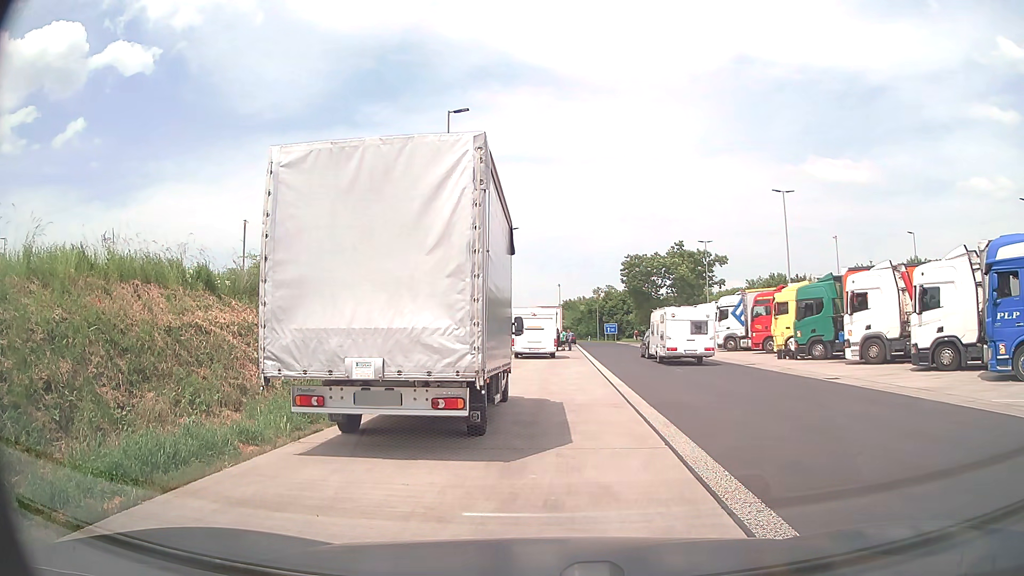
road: service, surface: asphalt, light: Day
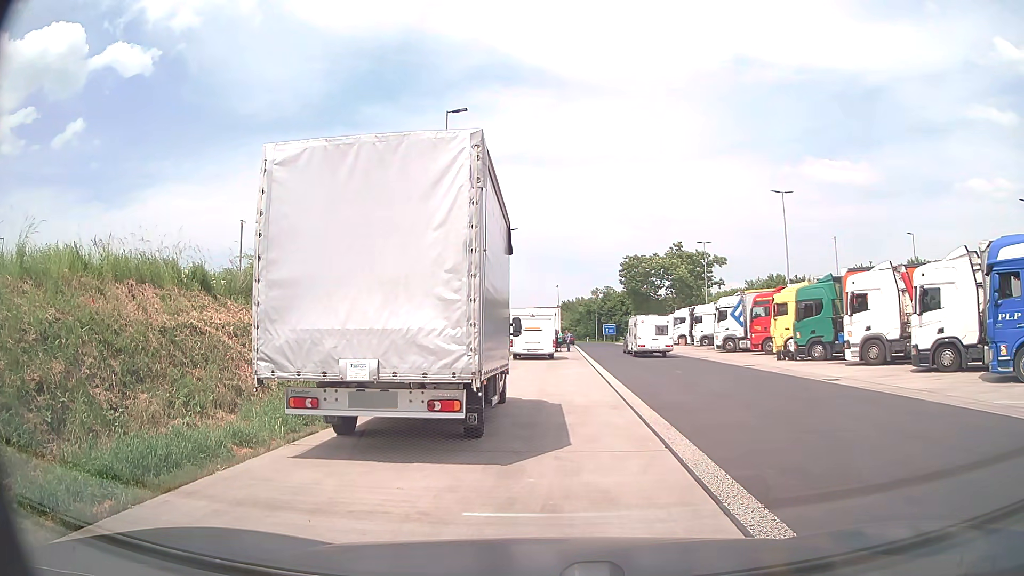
(0.0, +0.1) m; 0°
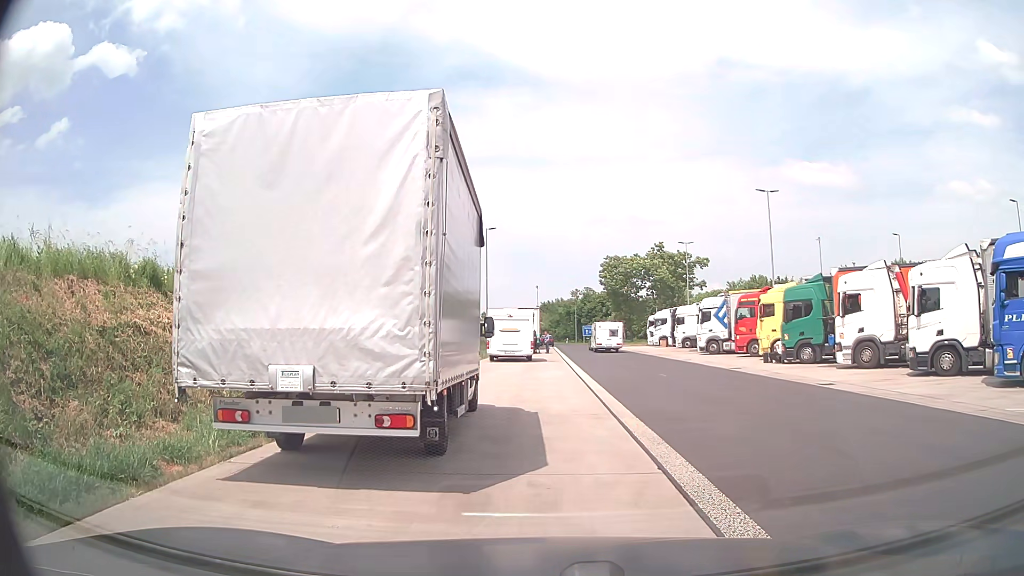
(0.0, +1.2) m; 0°
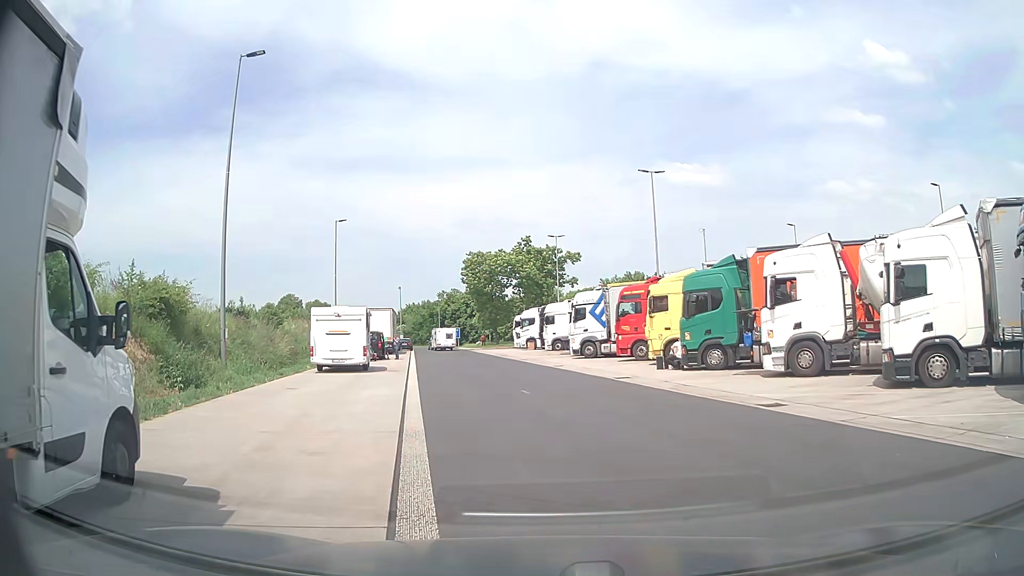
(+1.3, +6.8) m; +13°
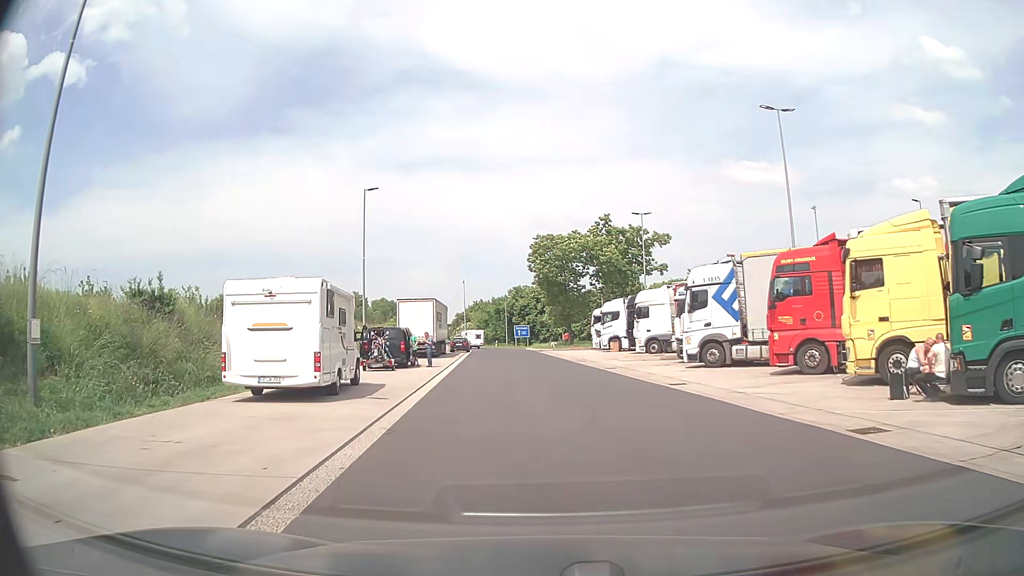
(-0.7, +13.5) m; -6°
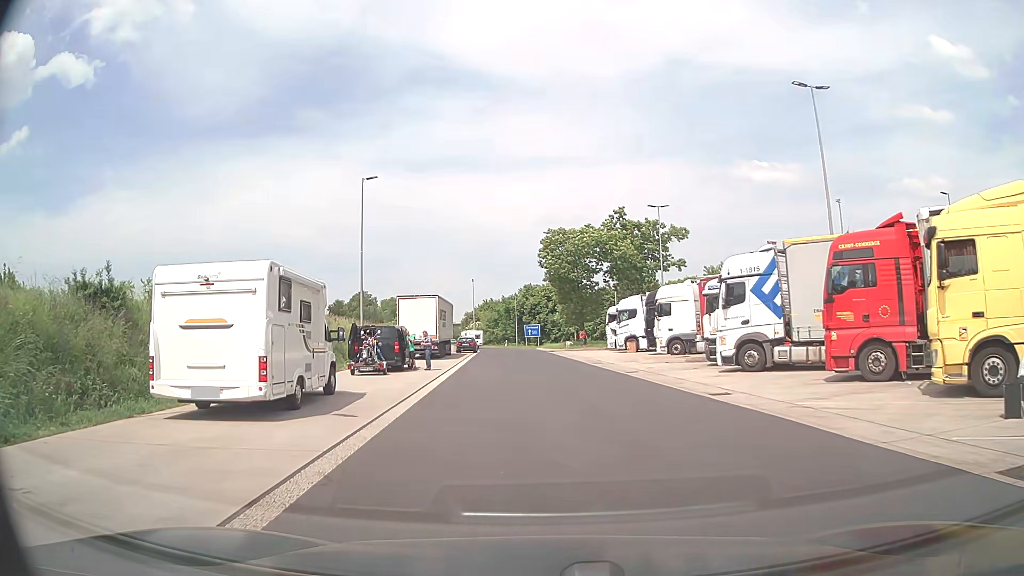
(0.0, +3.5) m; 0°
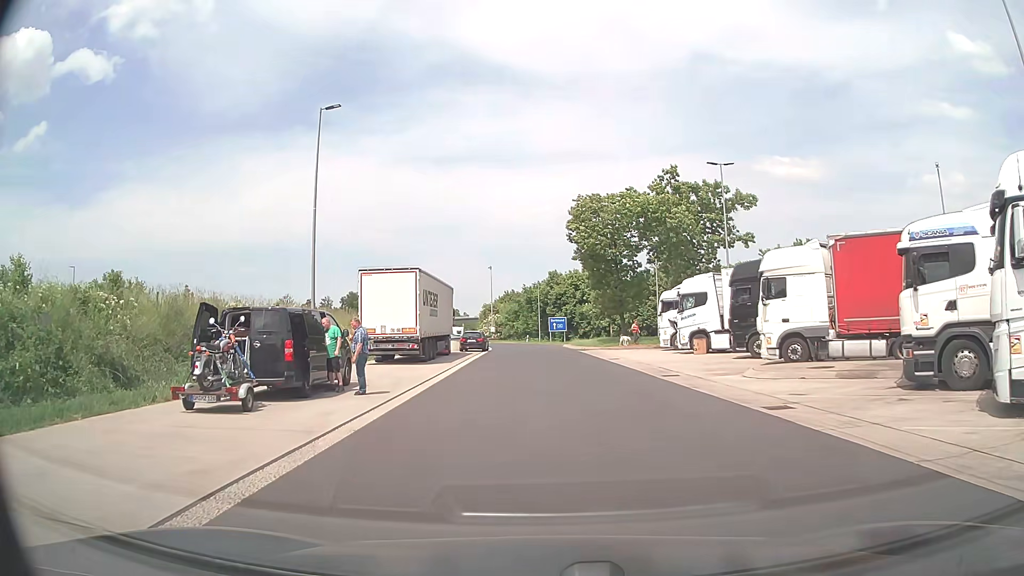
(-0.5, +13.7) m; -2°
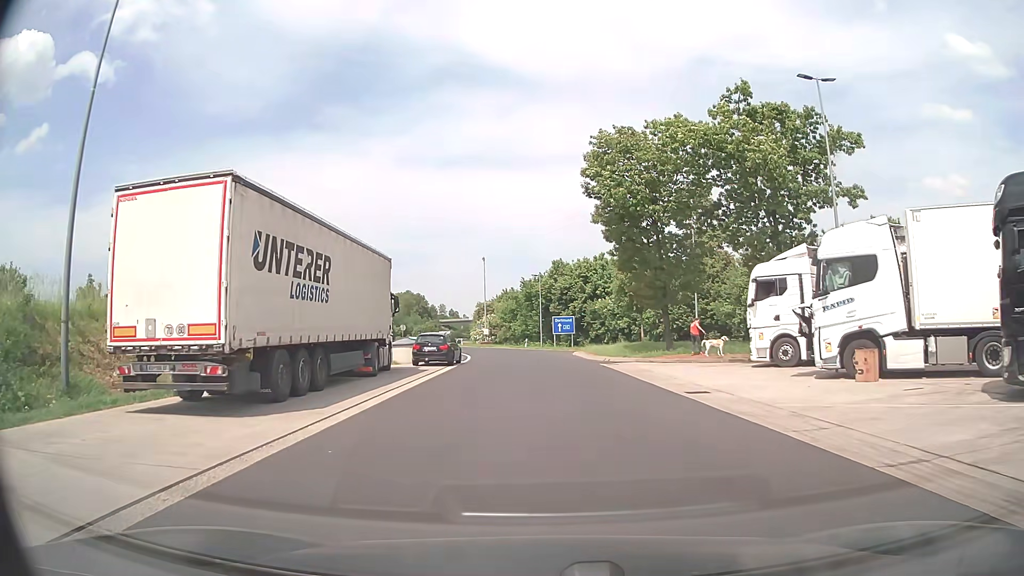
(-0.1, +17.6) m; -1°
(0, +10) (0, +20) (-1, +30) (-2, +40) (-3, +50) (-5, +60) (-8, +69) (-10, +79) (-13, +89) (-15, +98) m
